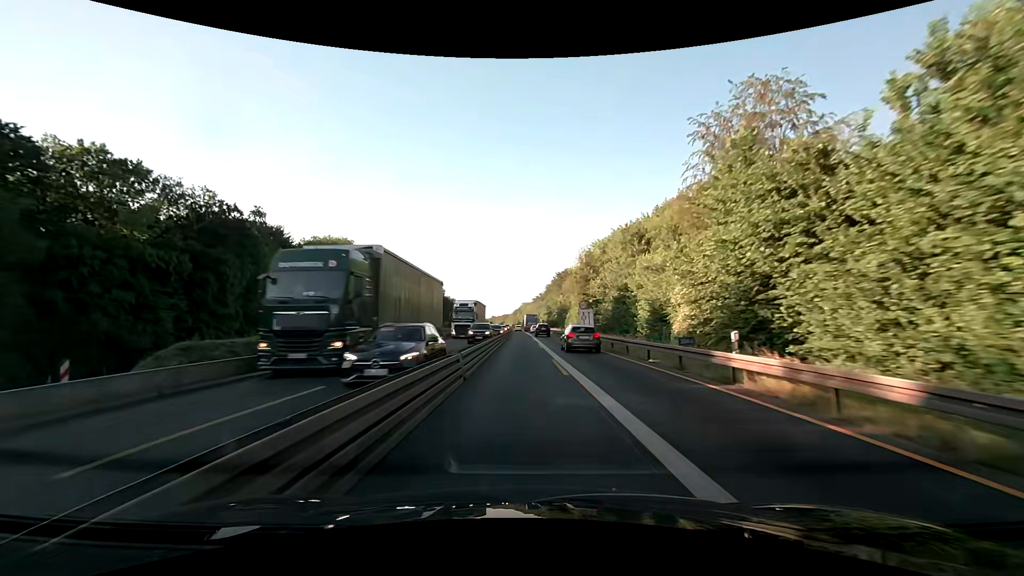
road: motorway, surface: asphalt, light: Day
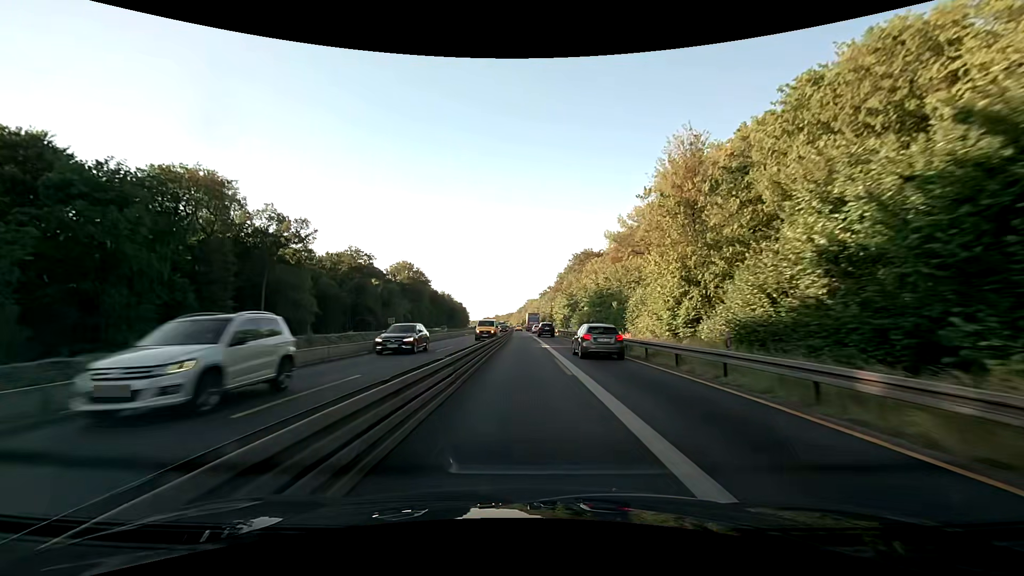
(-0.2, +51.5) m; 0°
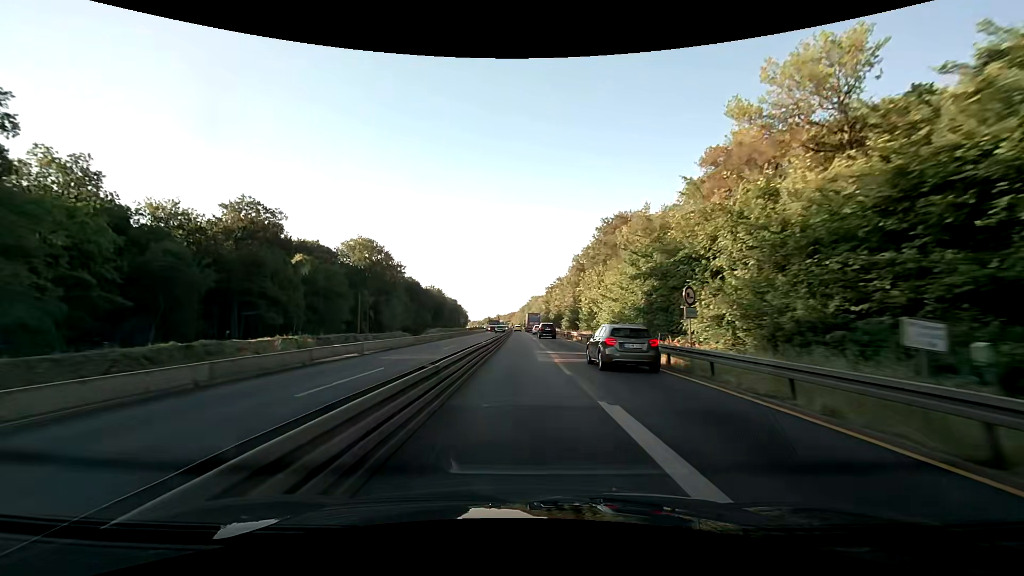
(-0.3, +51.5) m; -1°
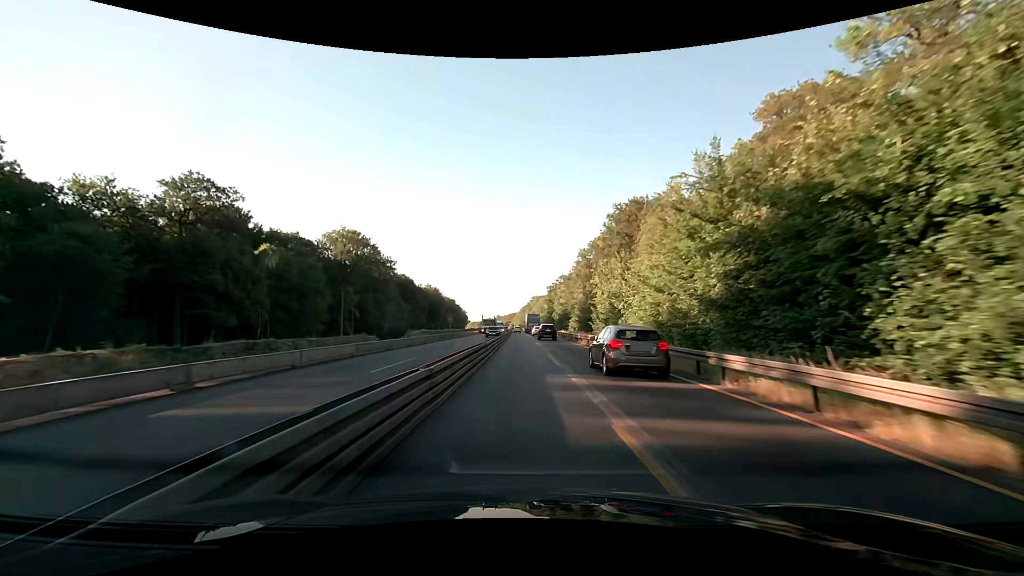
(0.0, +12.9) m; 0°
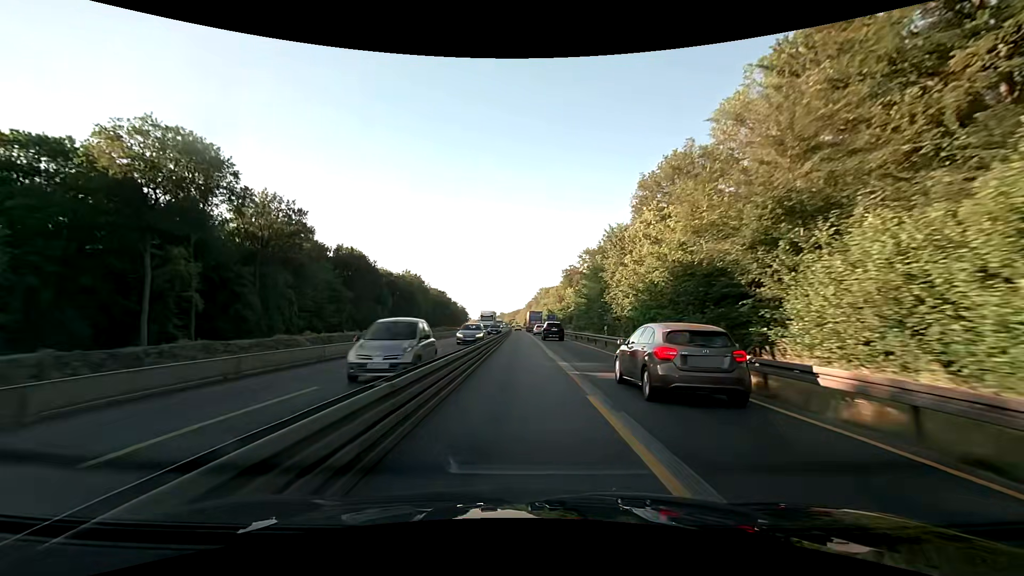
(-0.4, +64.3) m; 0°
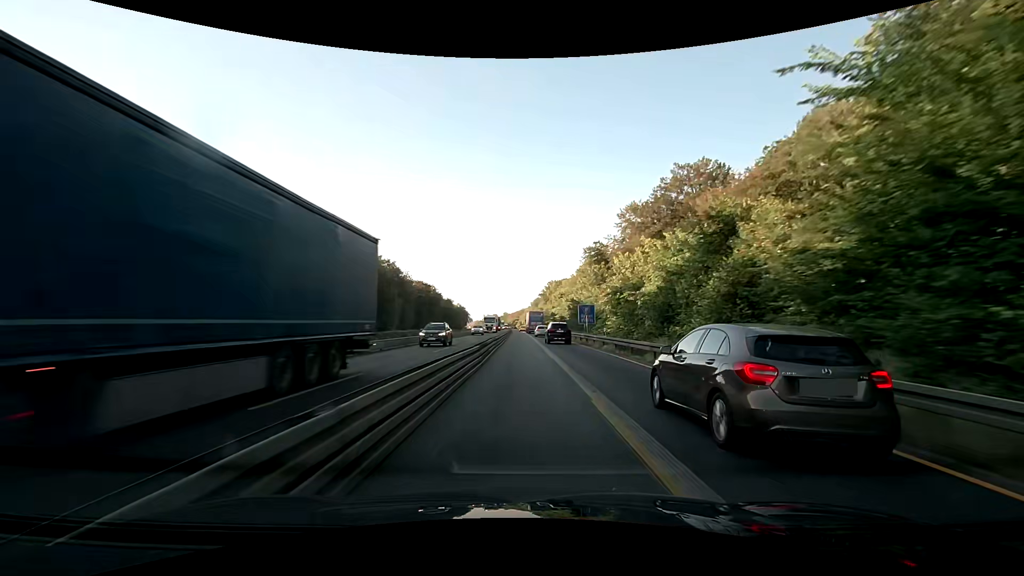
(-0.4, +51.4) m; -1°
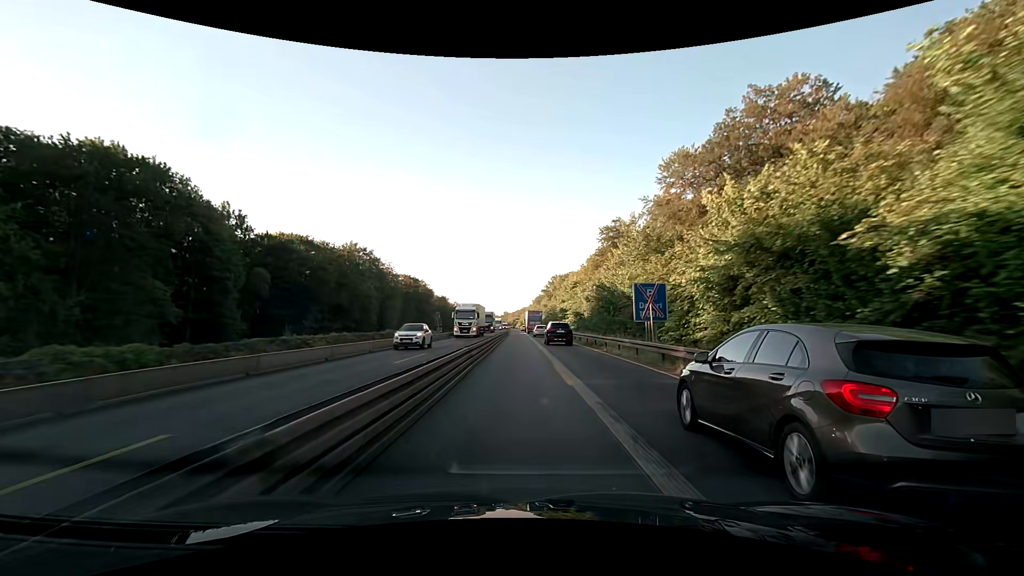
(0.0, +25.7) m; 0°
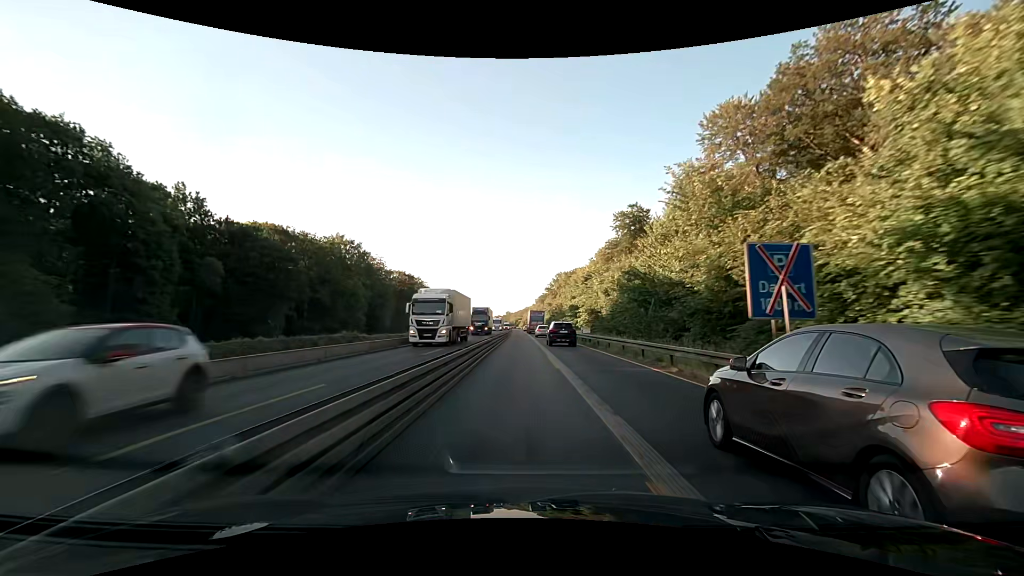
(0.0, +12.9) m; 0°
(0, +10) (0, +20) (0, +30) (0, +40) (0, +50) (0, +60) (0, +70) (-1, +80) (-1, +90) (-1, +100) m
